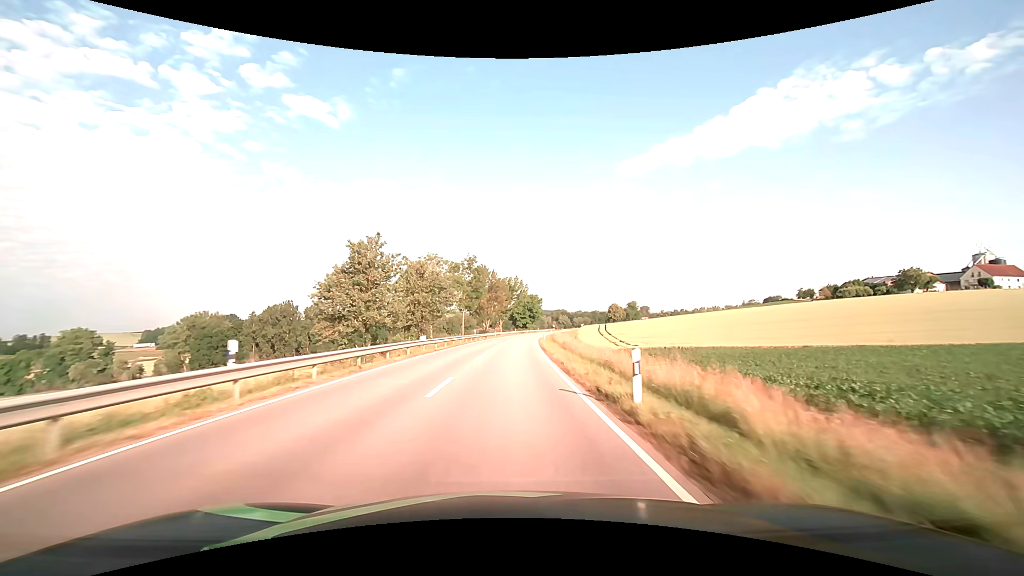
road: secondary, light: Day
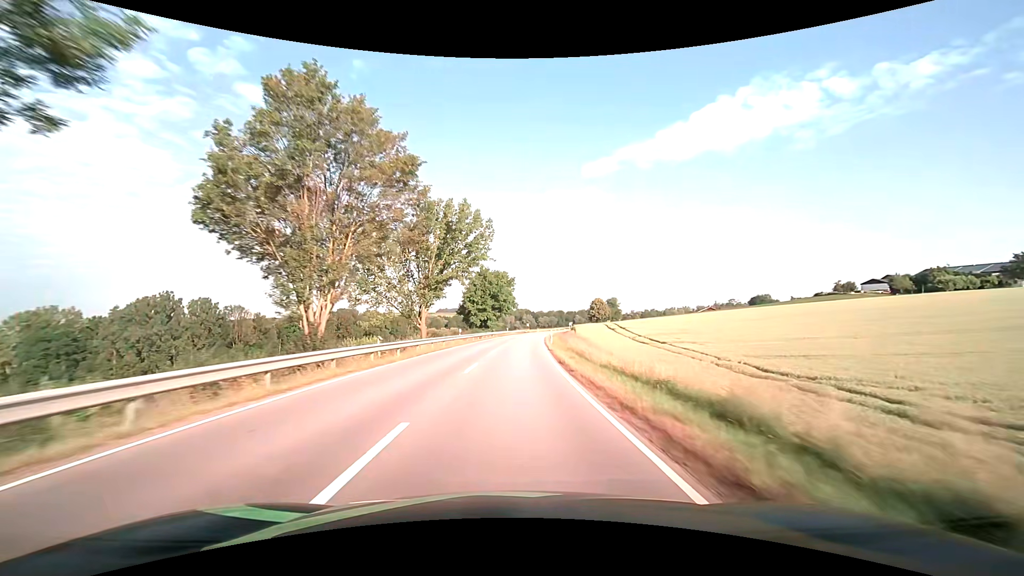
(+2.4, +66.9) m; +4°
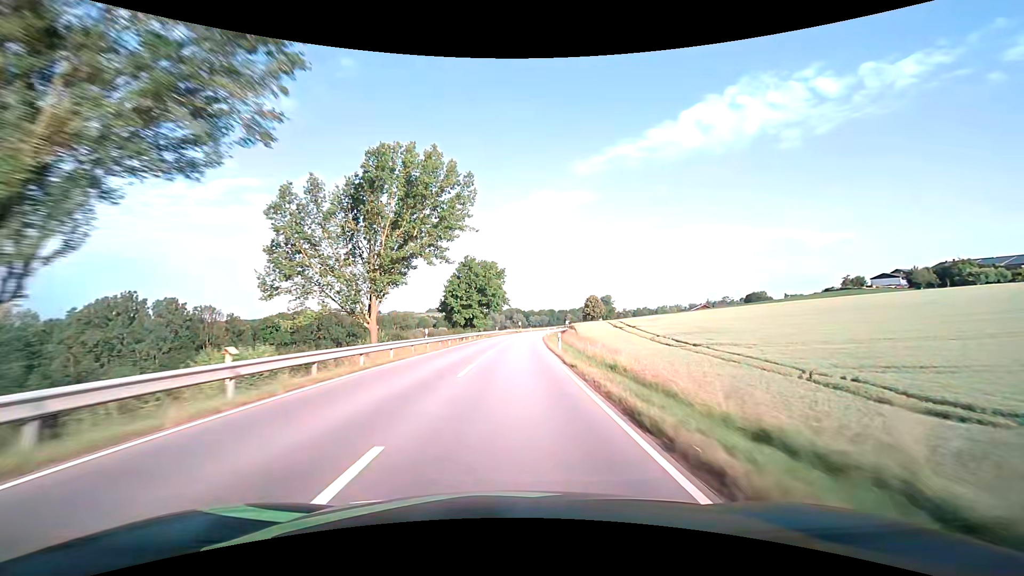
(+0.2, +13.5) m; +1°
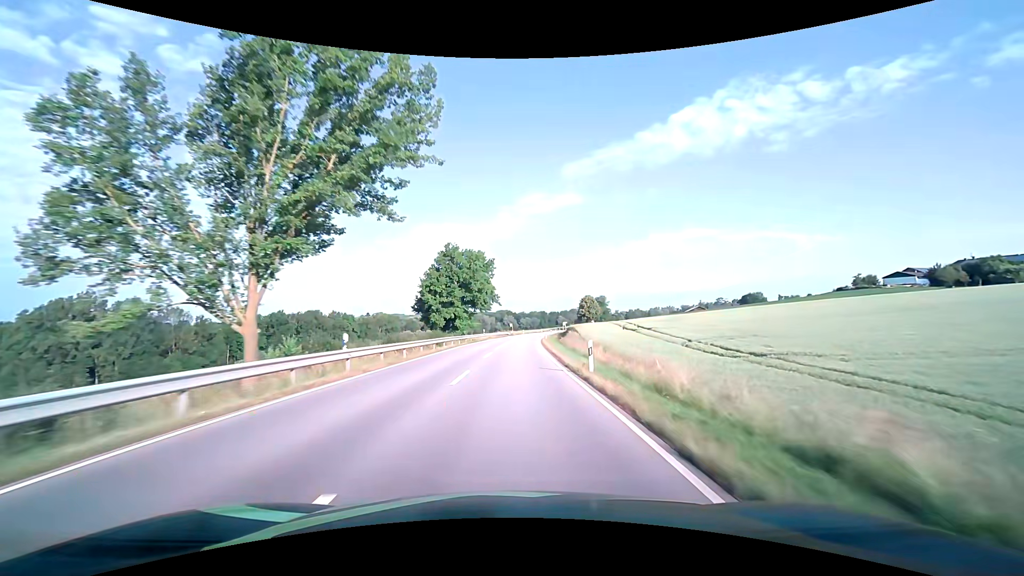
(+0.1, +13.5) m; +1°
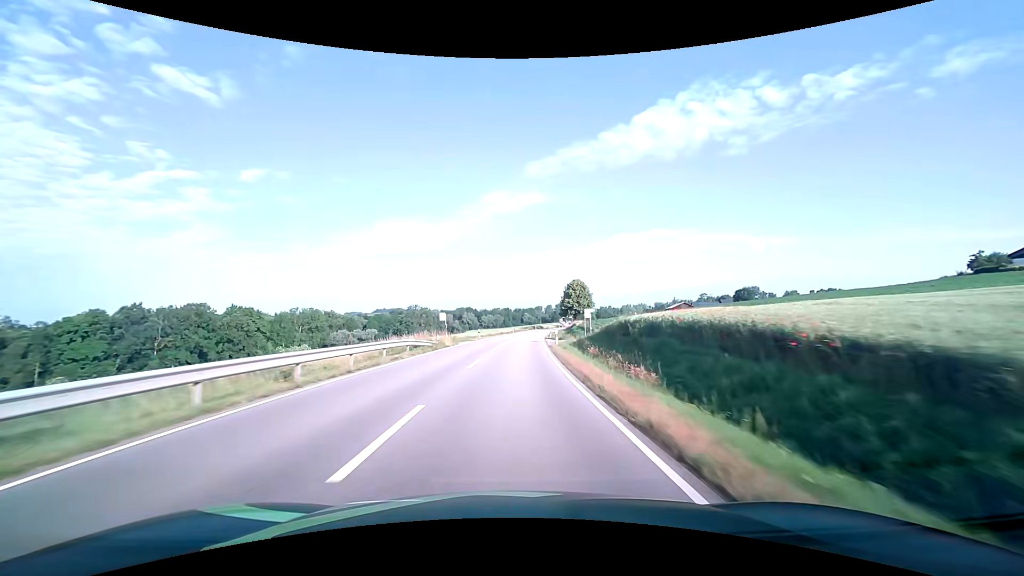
(+3.1, +67.5) m; +5°
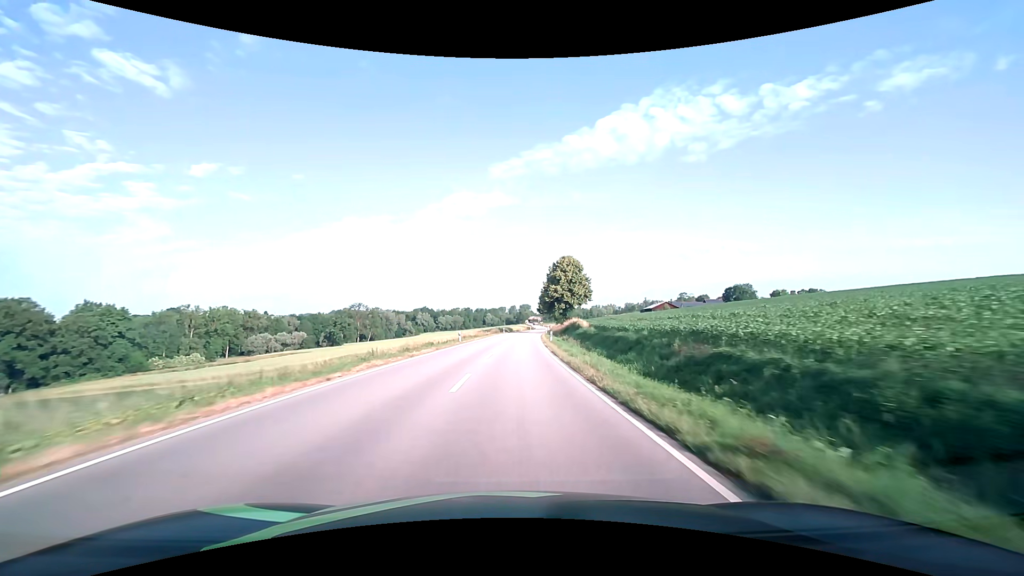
(+1.8, +54.1) m; +4°
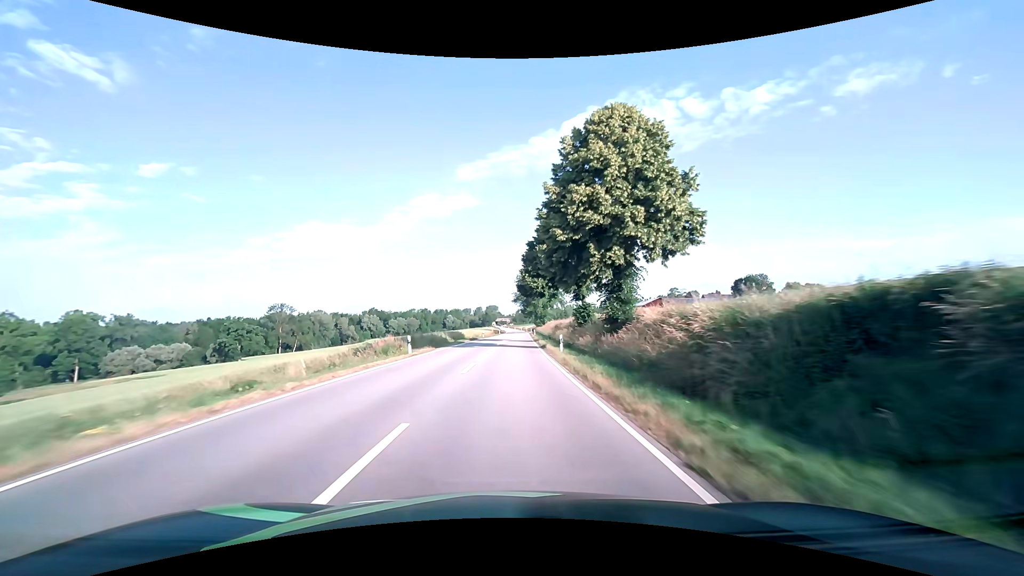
(+2.7, +67.5) m; +4°
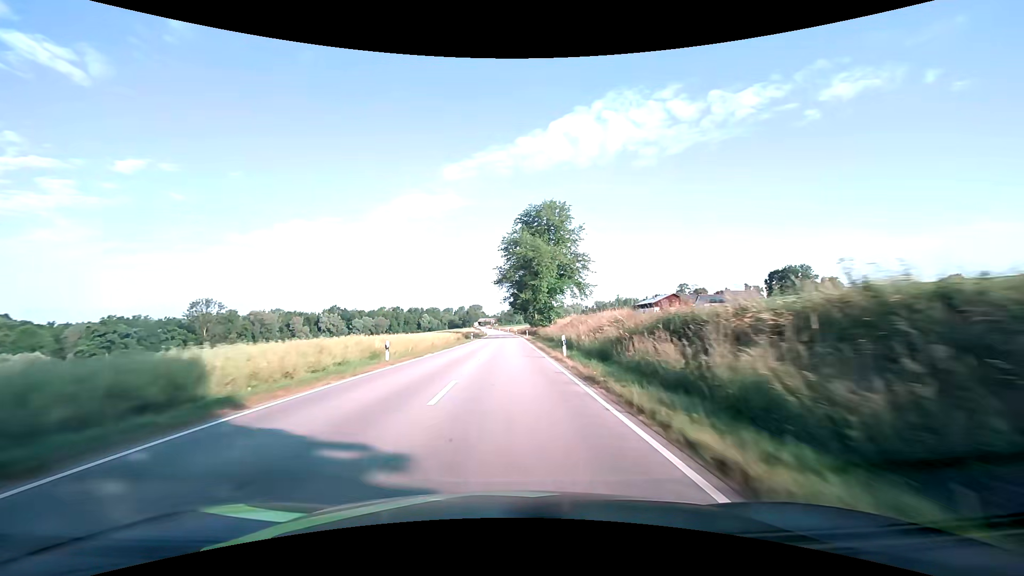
(+0.8, +54.1) m; +1°
(0, +10) (0, +20) (0, +30) (0, +40) (0, +50) (0, +60) (0, +70) (+1, +80) (+1, +90) (+1, +100) m
